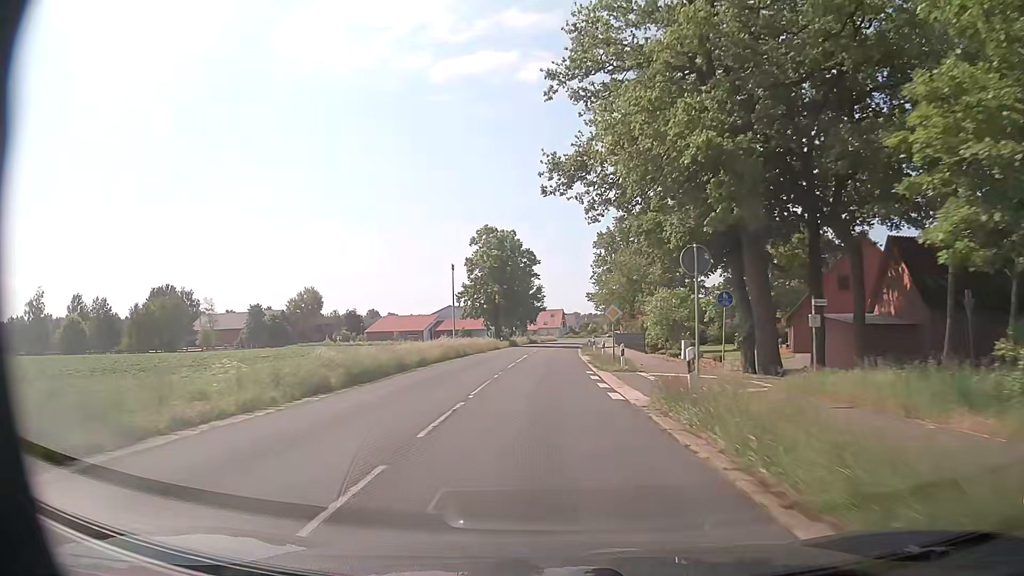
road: secondary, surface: asphalt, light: Day
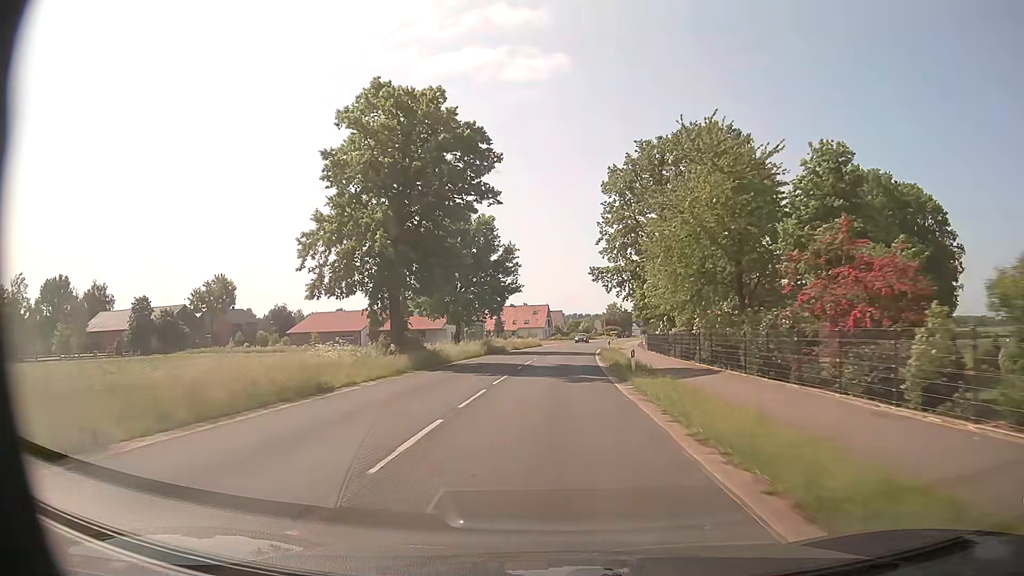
(+0.2, +44.4) m; +1°
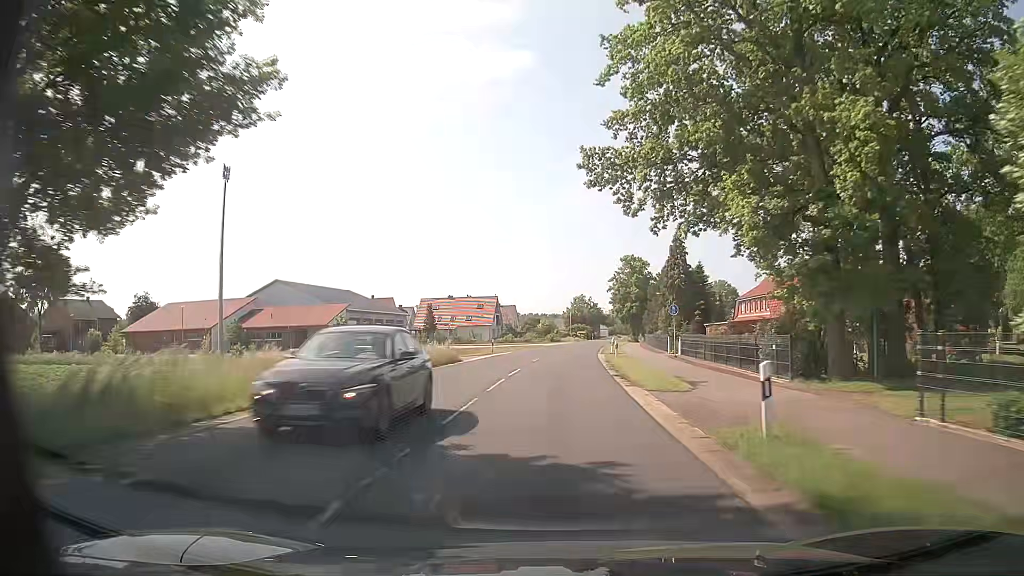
(+1.4, +44.3) m; +4°
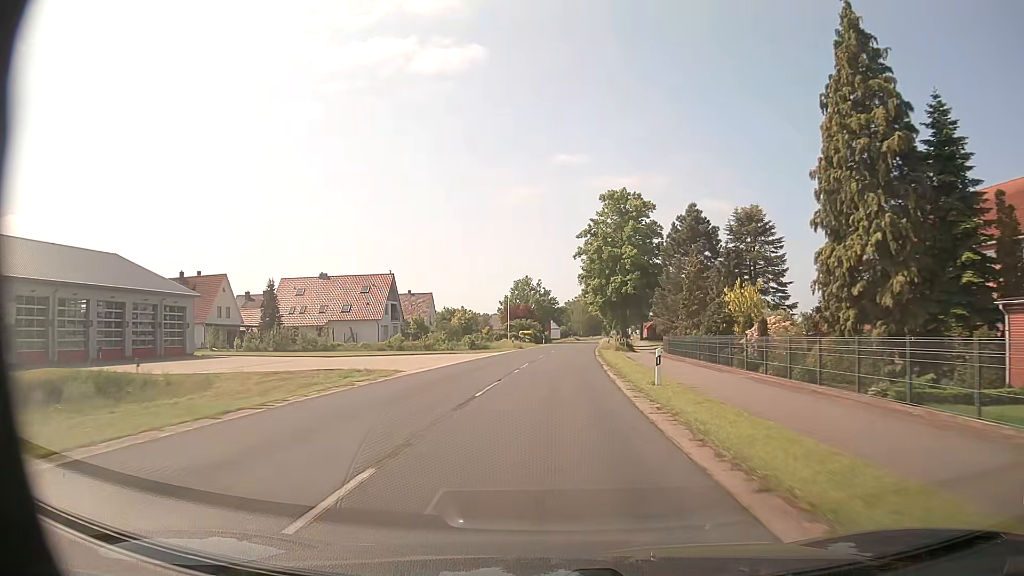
(+2.4, +55.5) m; +5°
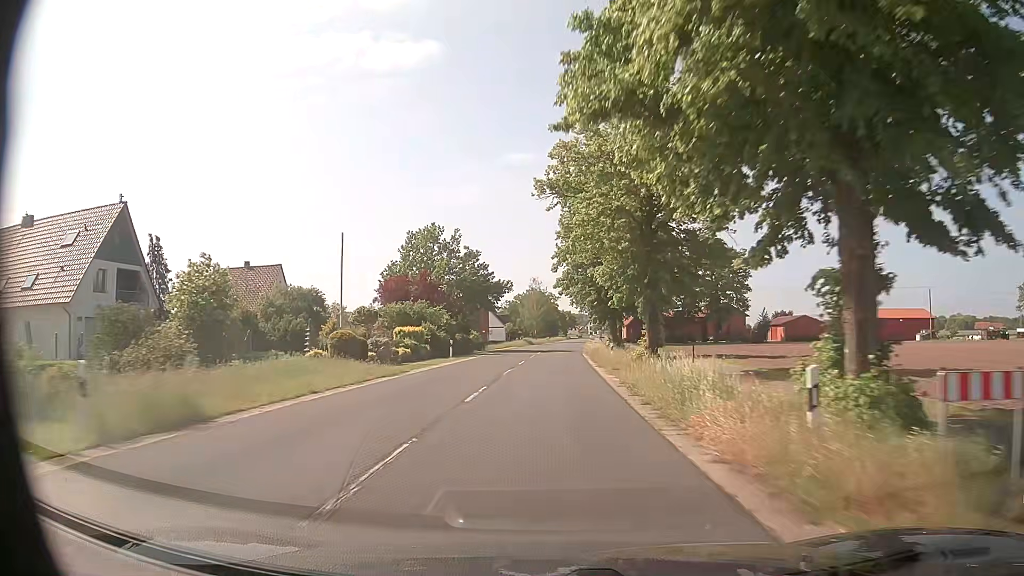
(+2.0, +55.4) m; +4°
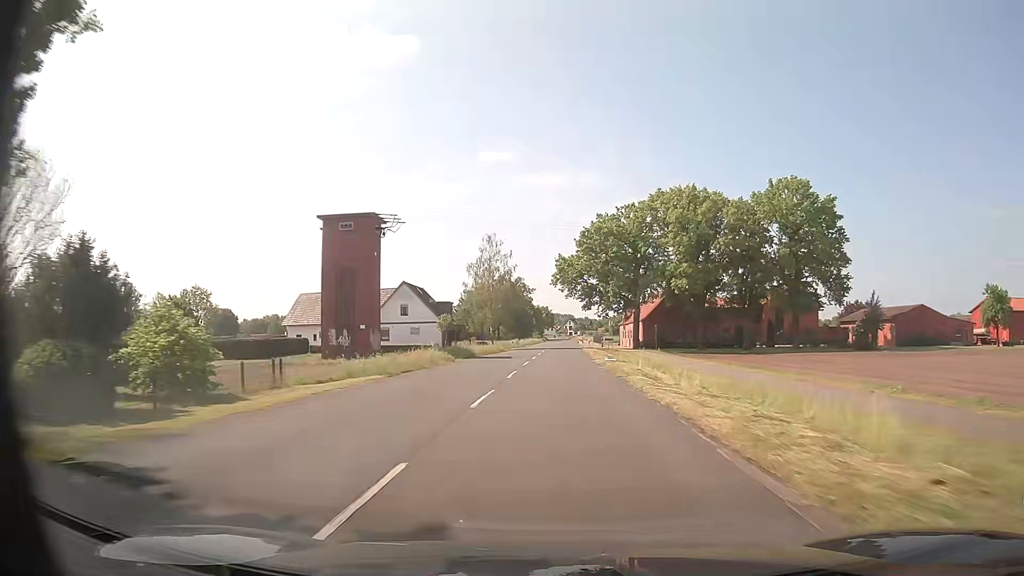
(+0.9, +55.6) m; +2°
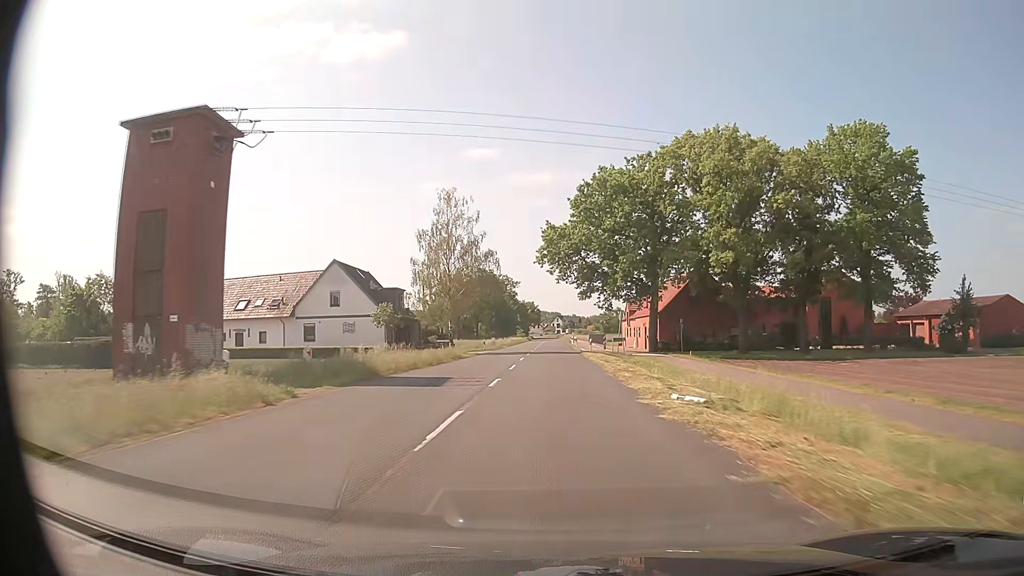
(+0.3, +22.3) m; +1°
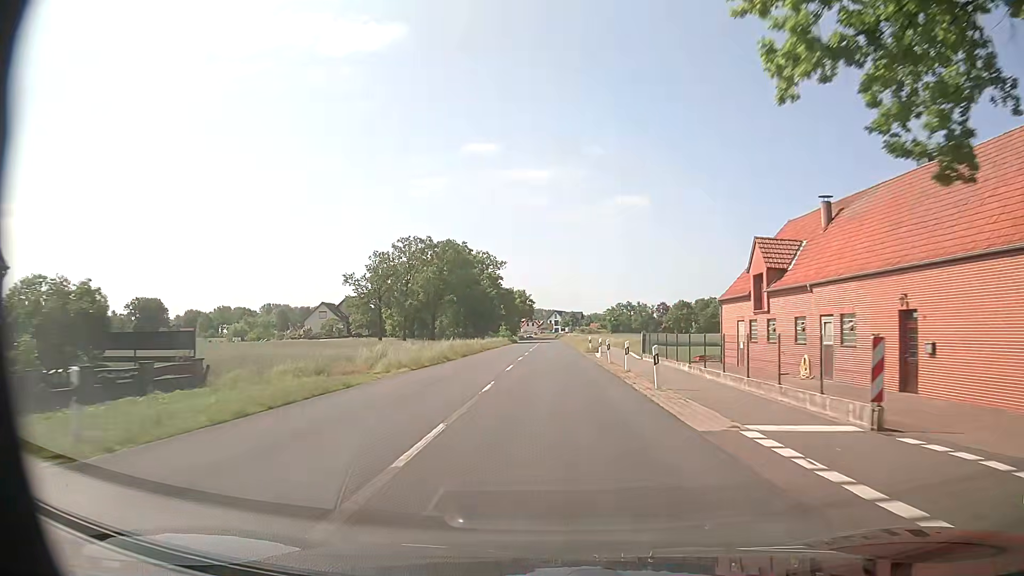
(+0.3, +55.6) m; 0°
(0, +10) (0, +20) (0, +30) (0, +40) (0, +50) (+1, +60) (+1, +70) (+1, +80) (+1, +90) (+1, +100) m
